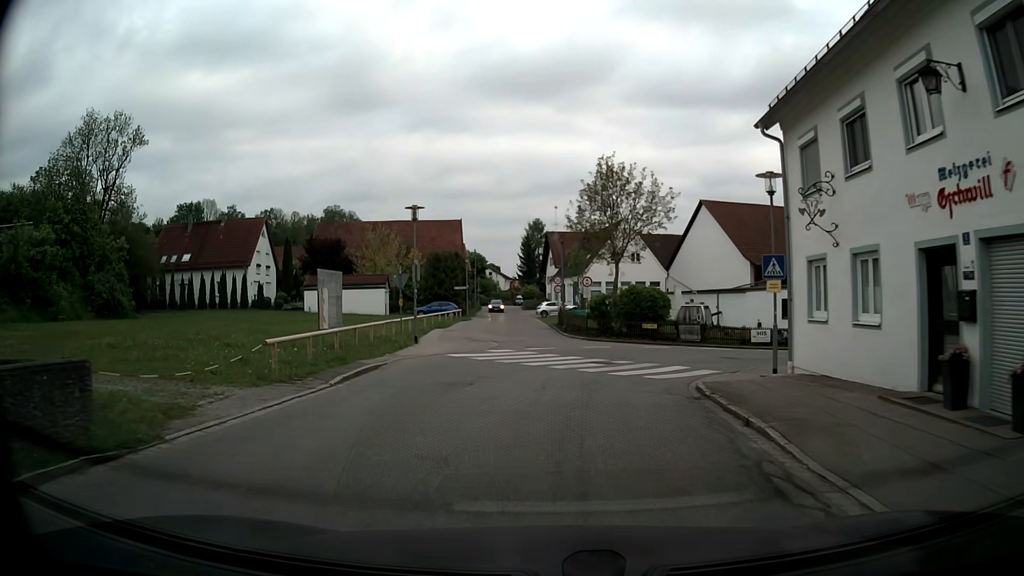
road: tertiary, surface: asphalt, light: Day
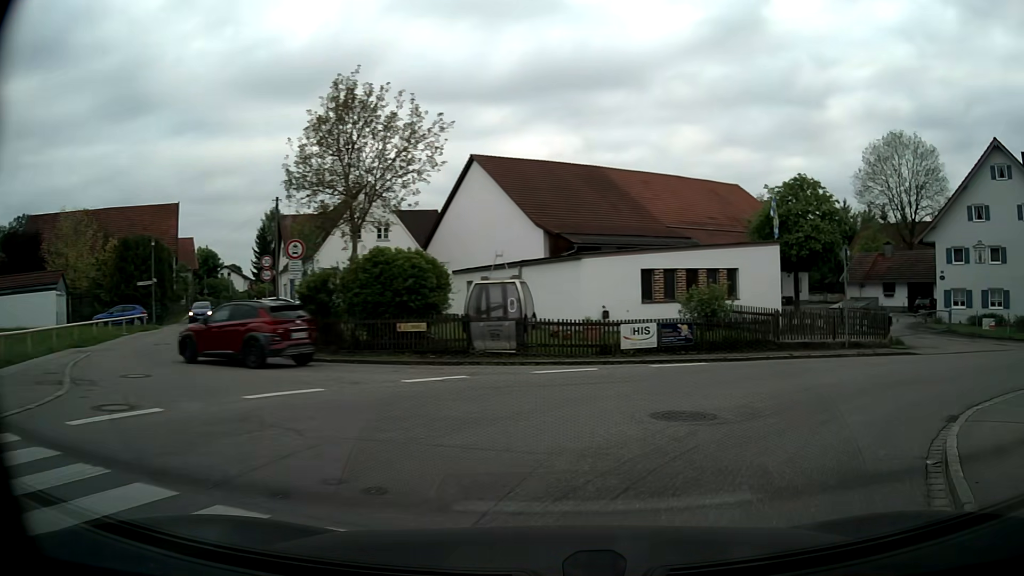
(+1.3, +17.0) m; +21°
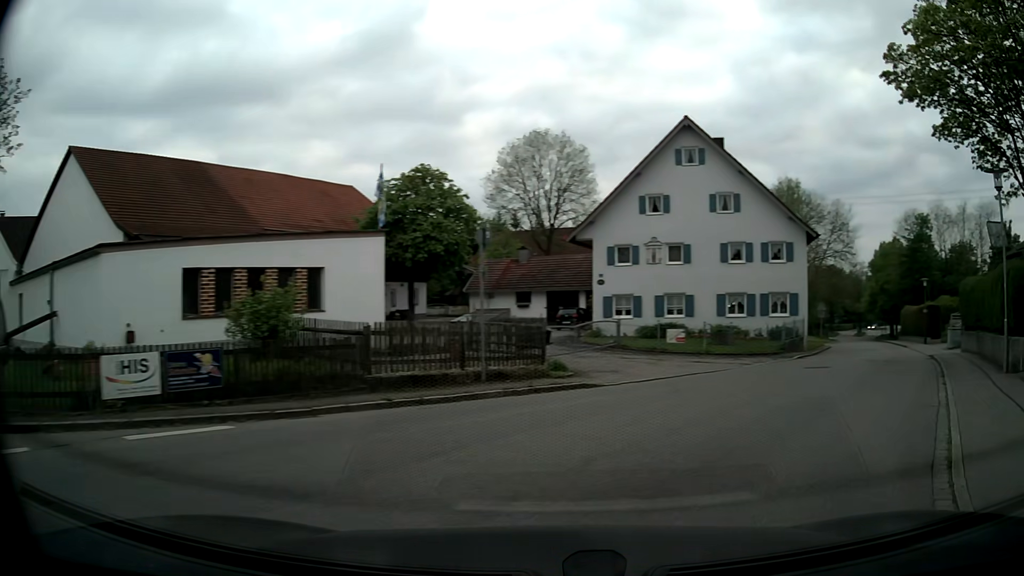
(+1.8, +7.4) m; +30°
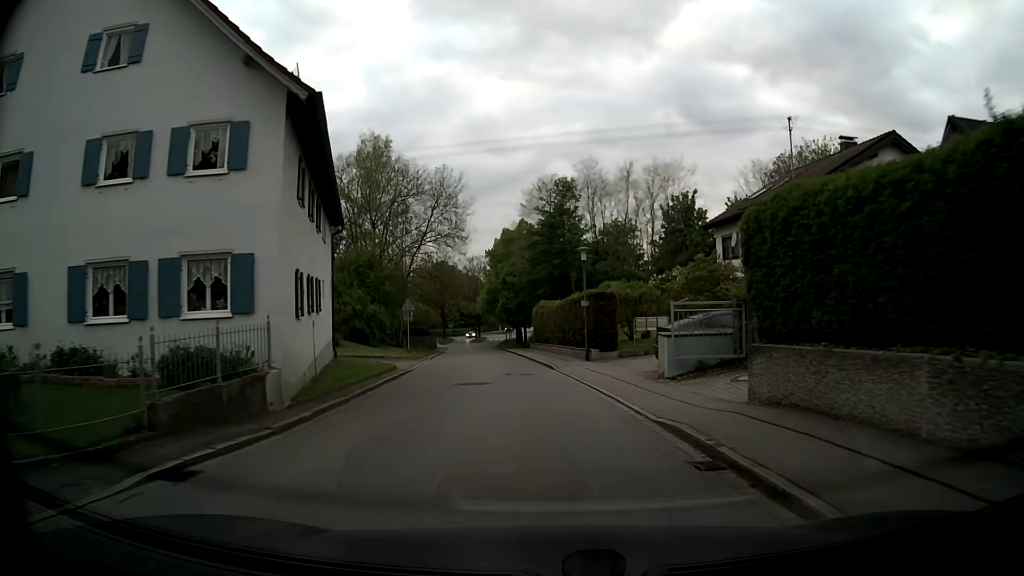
(+10.0, +18.9) m; +34°
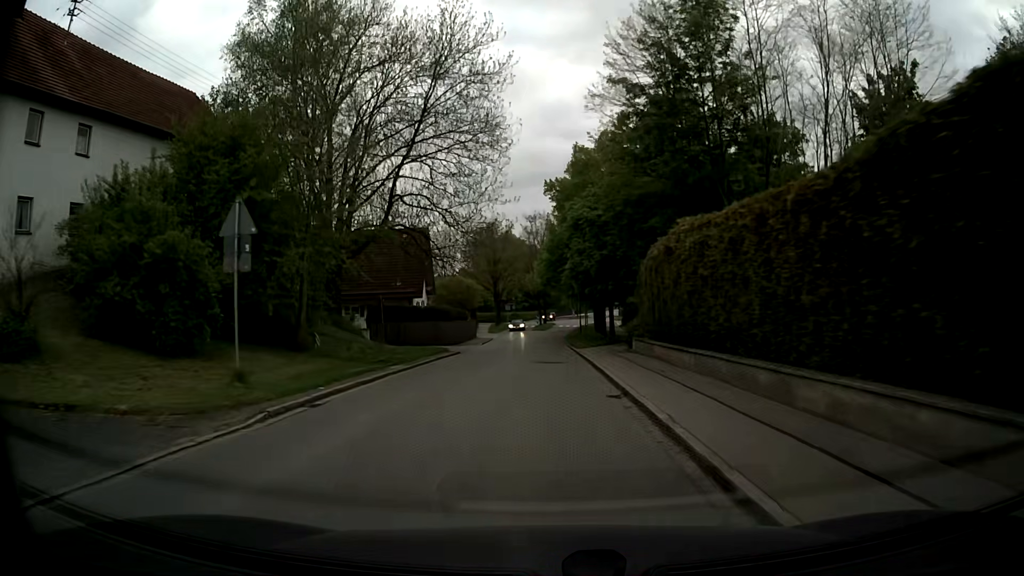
(-1.4, +31.0) m; -6°
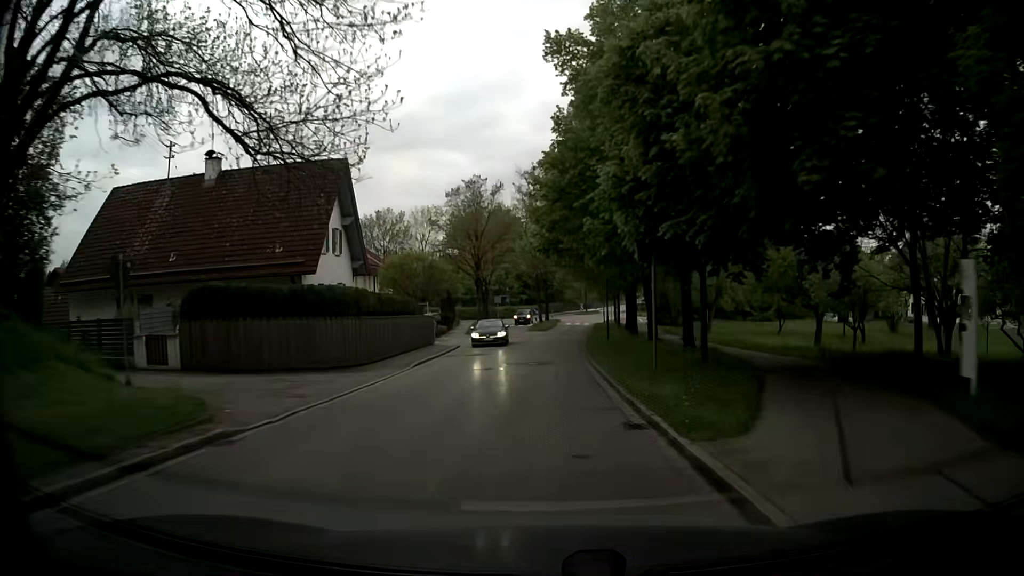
(0.0, +24.8) m; 0°
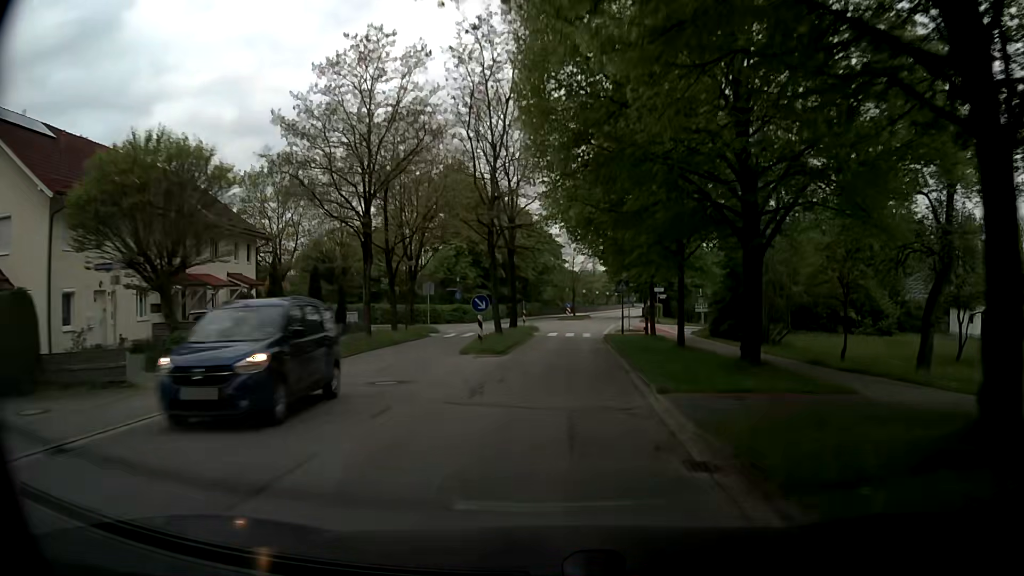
(+0.1, +33.8) m; +2°
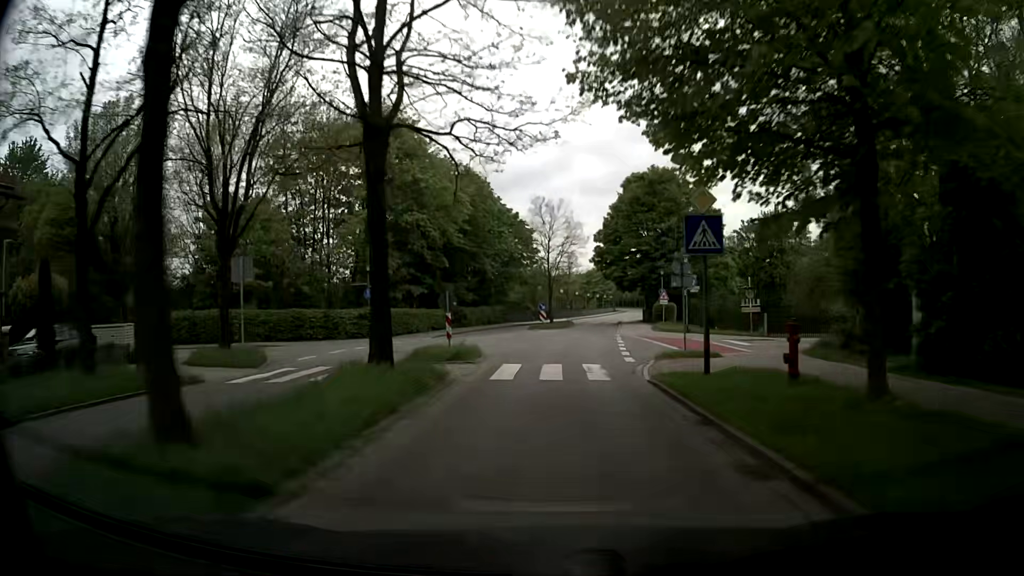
(+0.5, +24.4) m; +1°
